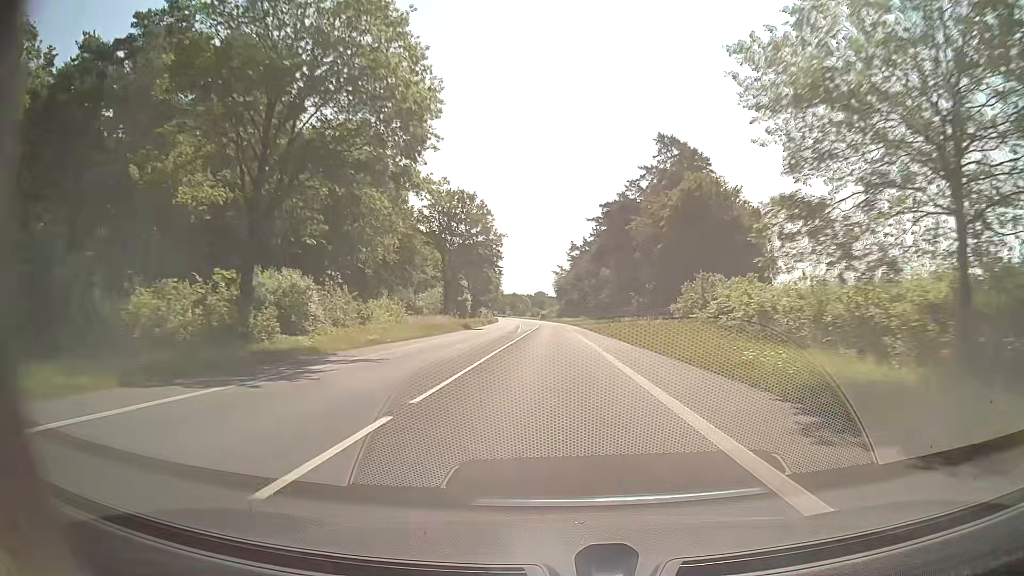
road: secondary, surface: asphalt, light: Day
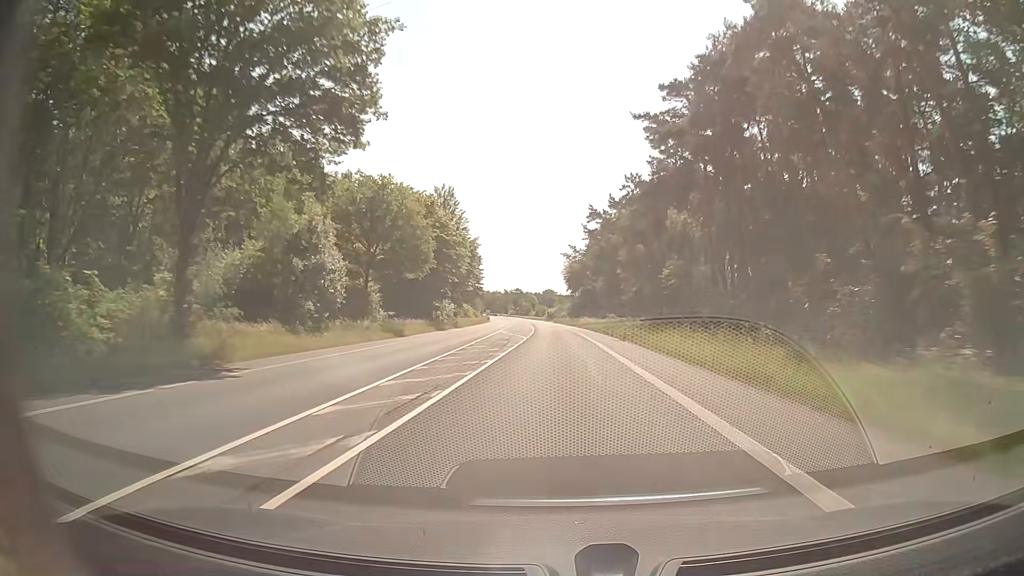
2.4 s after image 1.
(-0.4, +63.3) m; -1°
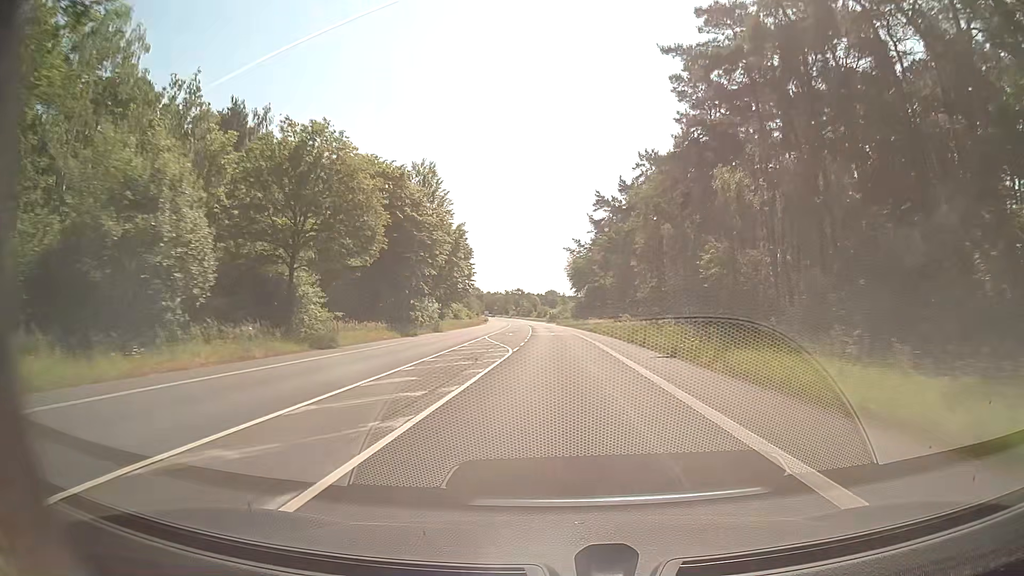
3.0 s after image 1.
(-0.1, +15.8) m; -1°
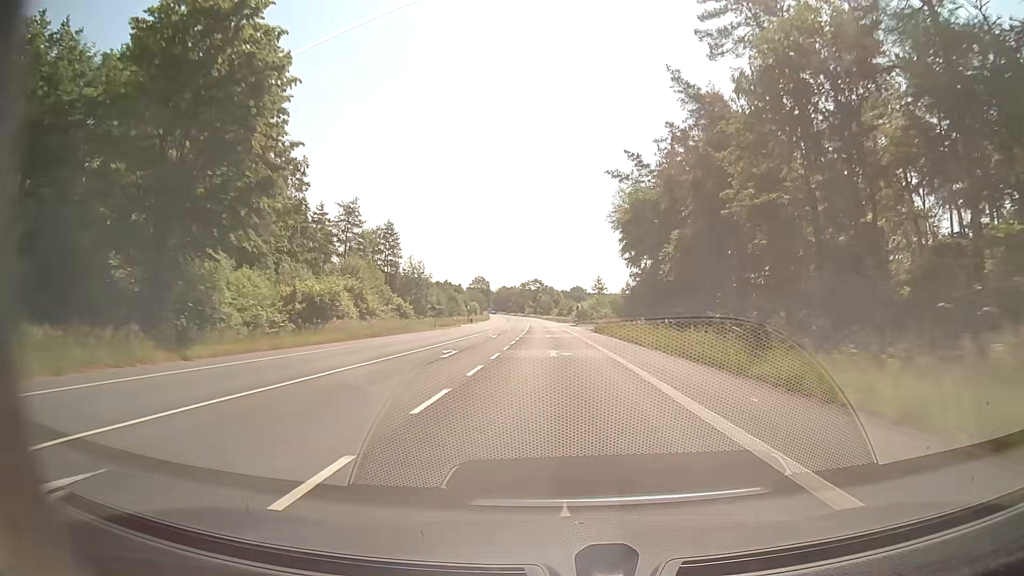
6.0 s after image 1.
(-0.9, +79.1) m; -2°
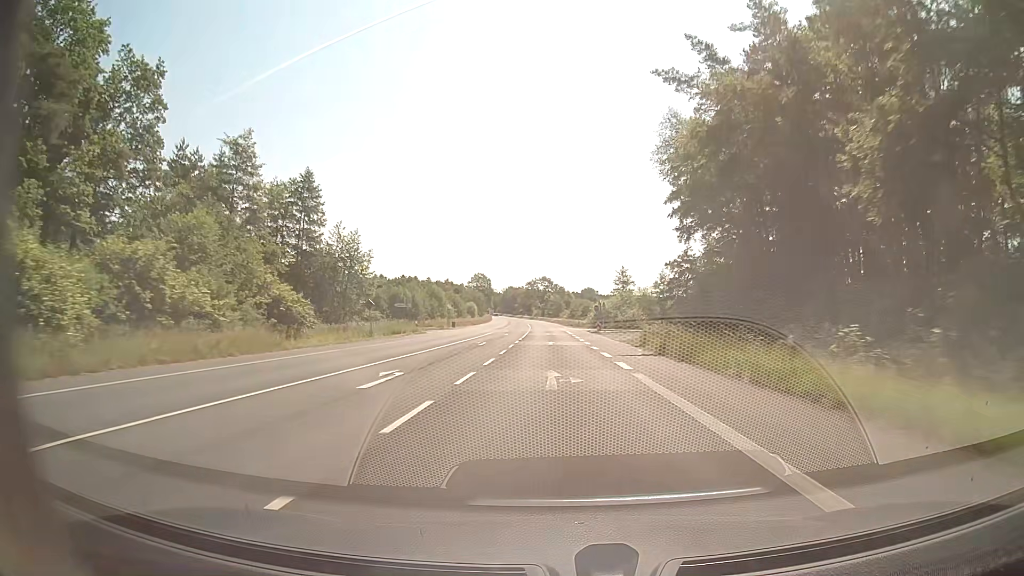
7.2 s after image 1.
(-0.2, +31.6) m; 0°
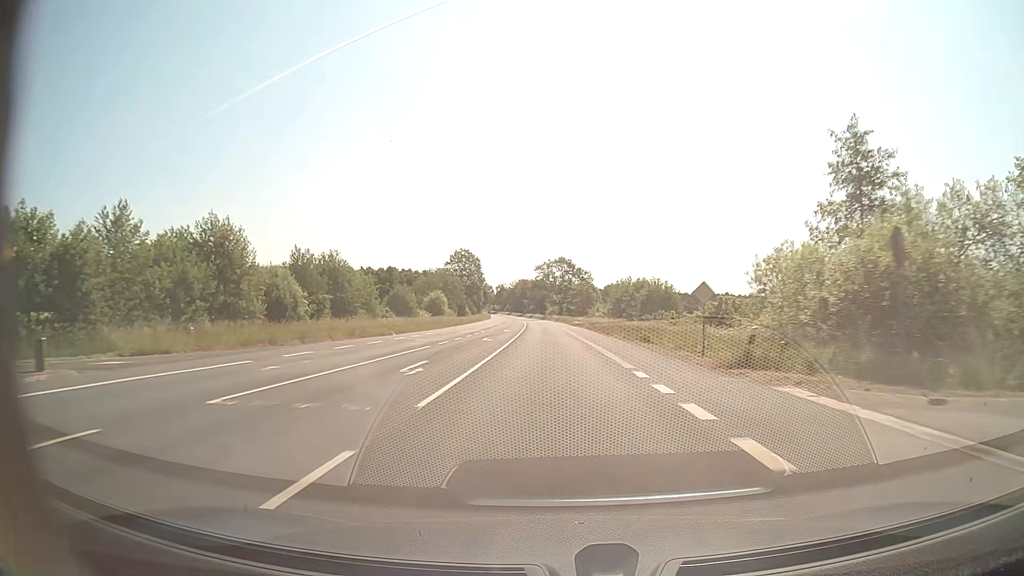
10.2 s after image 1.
(-1.5, +79.1) m; -2°
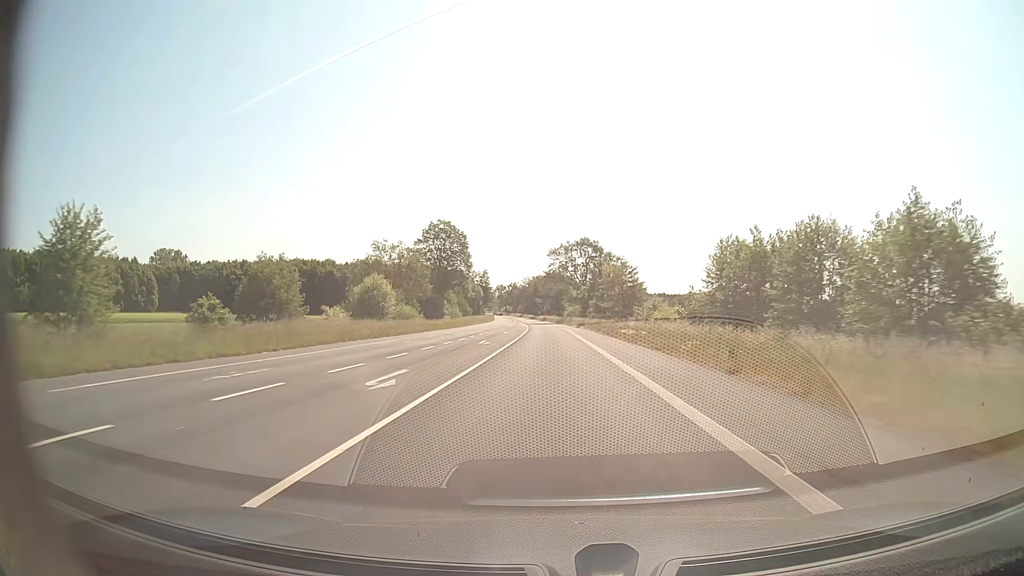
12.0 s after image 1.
(-0.6, +47.5) m; -2°
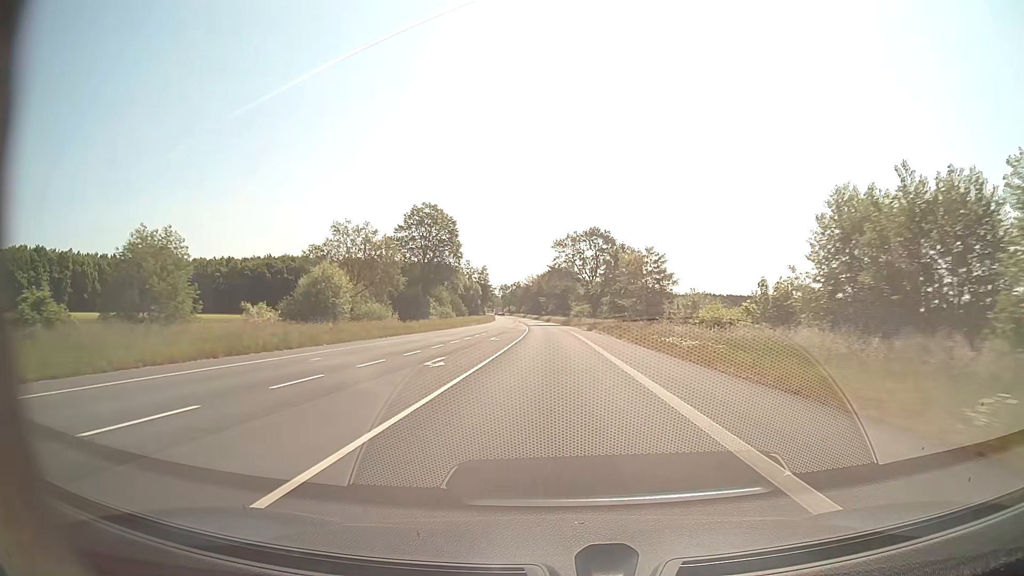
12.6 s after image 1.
(-0.1, +15.8) m; 0°
(0, +10) (0, +20) (0, +30) (0, +40) (-1, +50) (-1, +60) (-1, +70) (-2, +80) (-2, +90) (-3, +100) m
